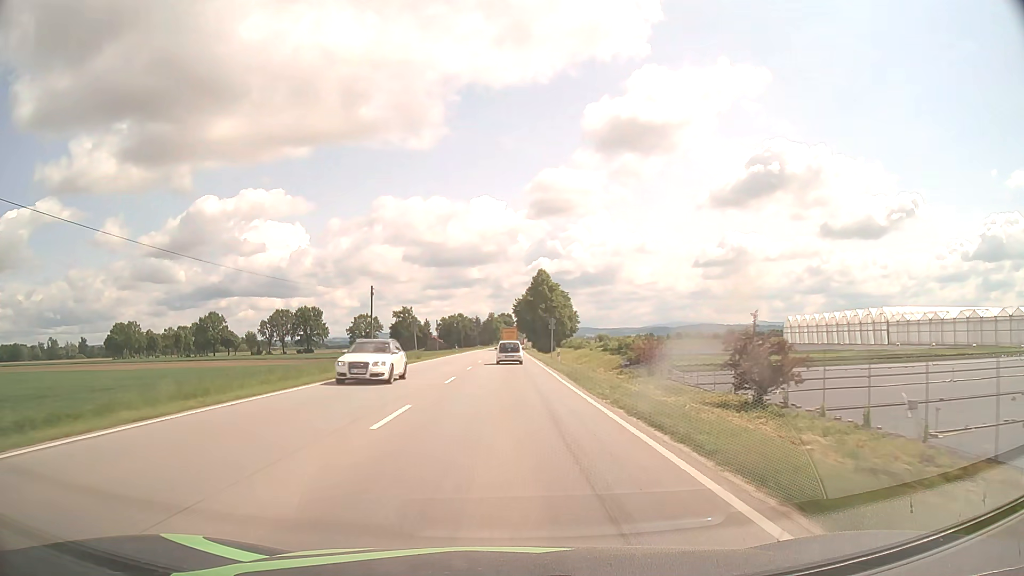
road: primary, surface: asphalt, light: Day
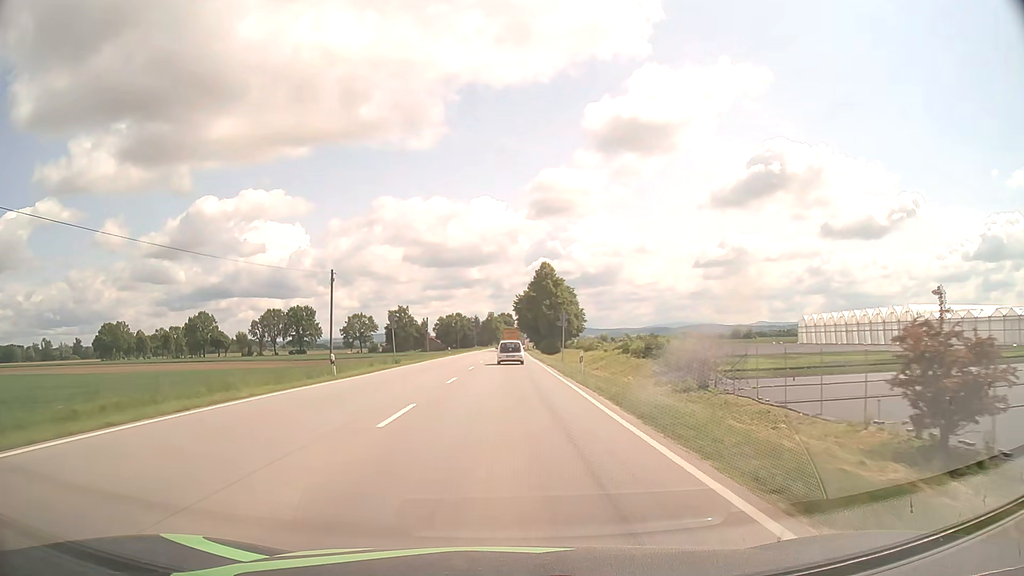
(0.0, +11.7) m; 0°
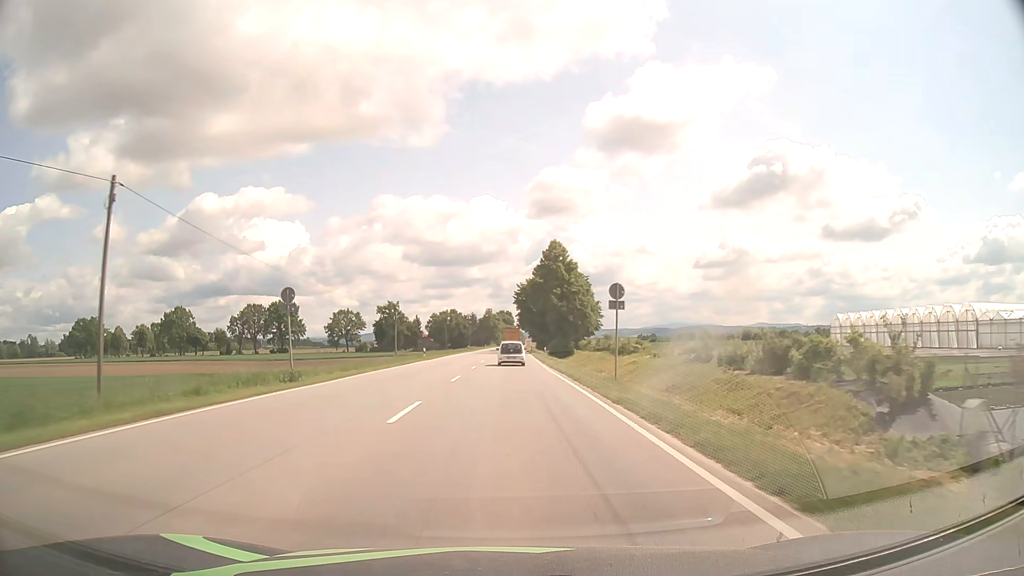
(0.0, +23.4) m; 0°
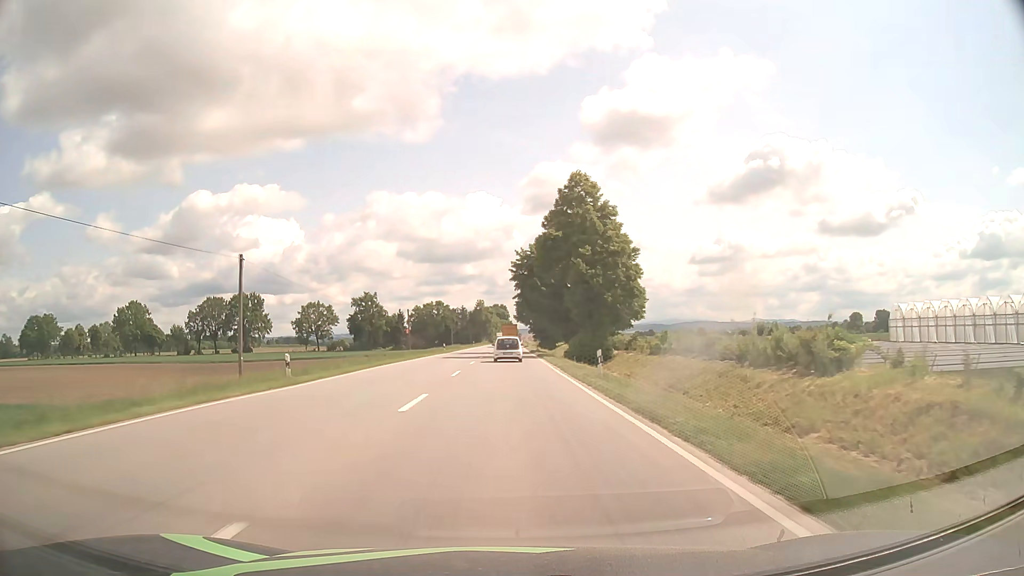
(+0.1, +34.9) m; +1°
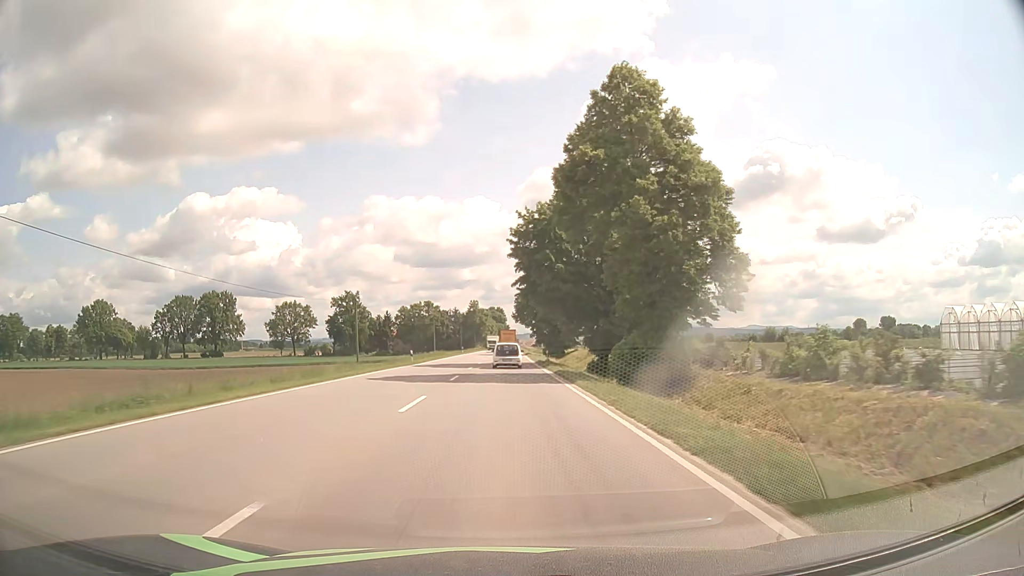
(0.0, +23.1) m; 0°
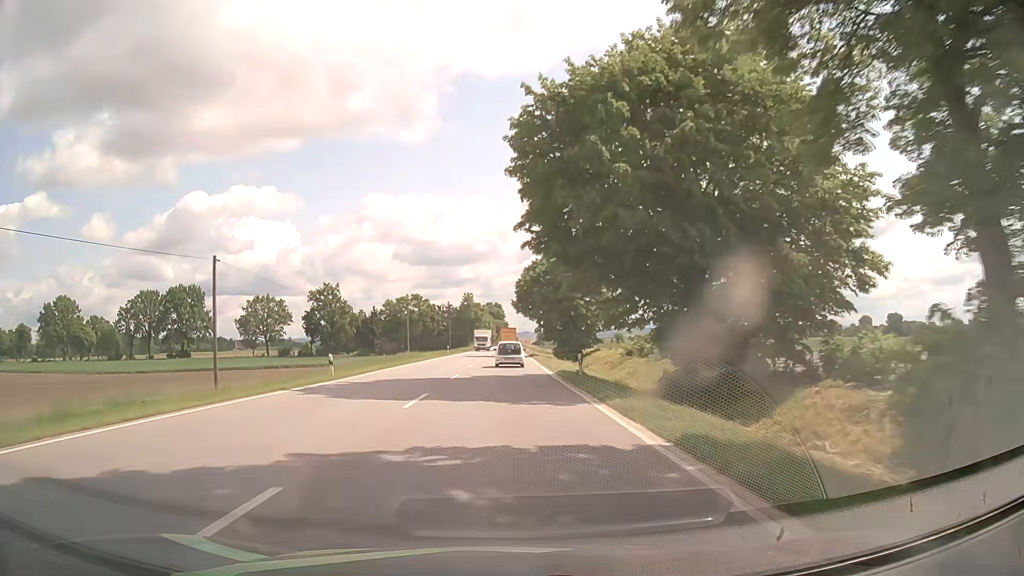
(0.0, +23.0) m; 0°
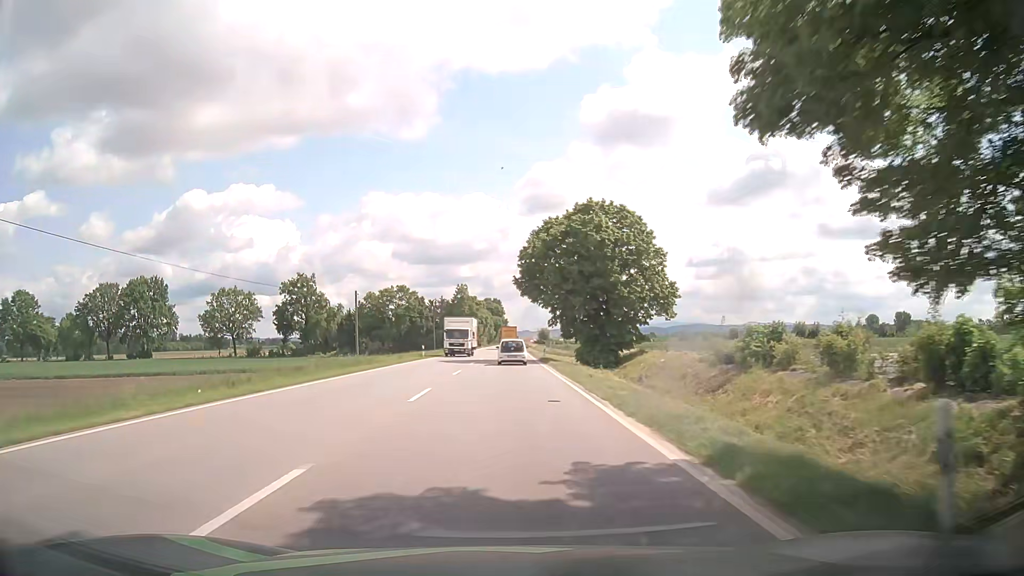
(-0.1, +23.1) m; -1°
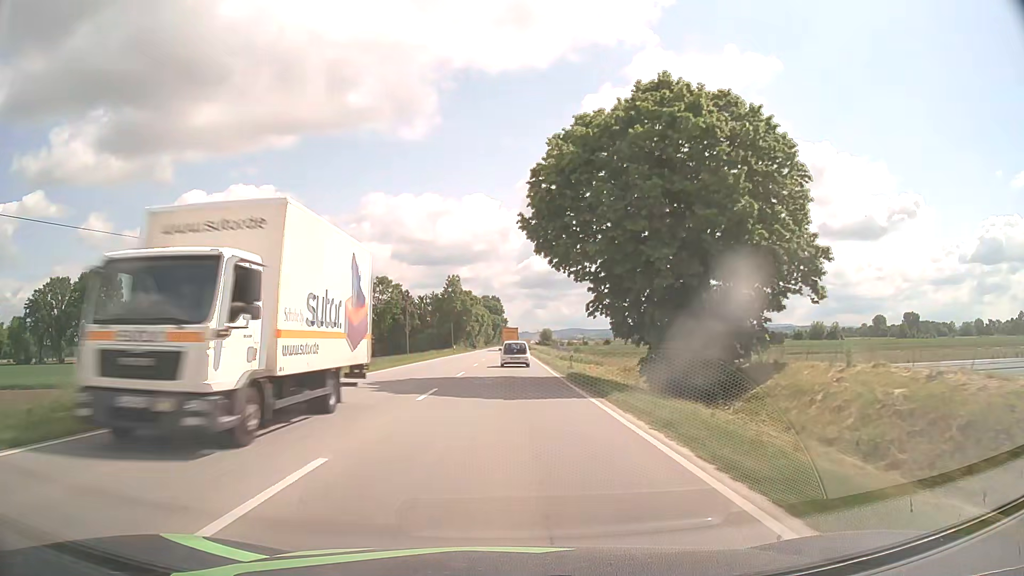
(+0.3, +23.3) m; +1°
(0, +10) (0, +20) (0, +30) (0, +40) (0, +50) (0, +60) (0, +70) (0, +80) (+1, +90) (+1, +100) m
